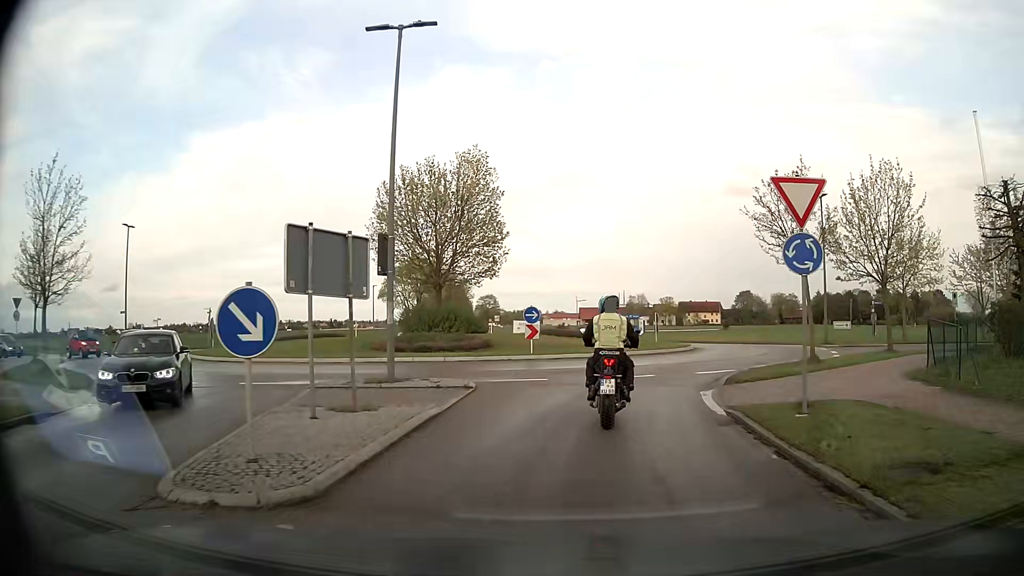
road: secondary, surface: asphalt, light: Day
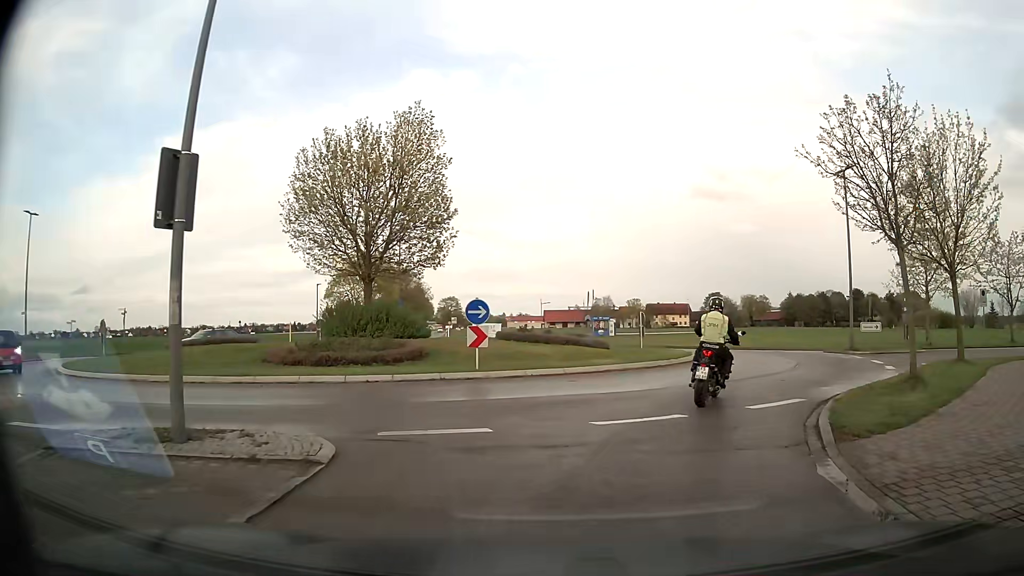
(+0.1, +7.5) m; +3°
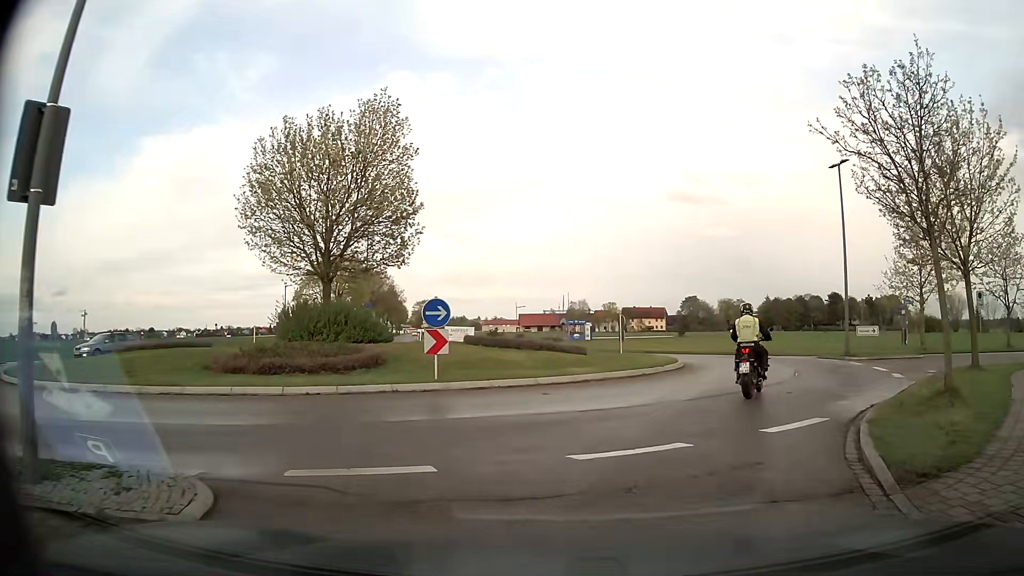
(0.0, +2.2) m; +1°
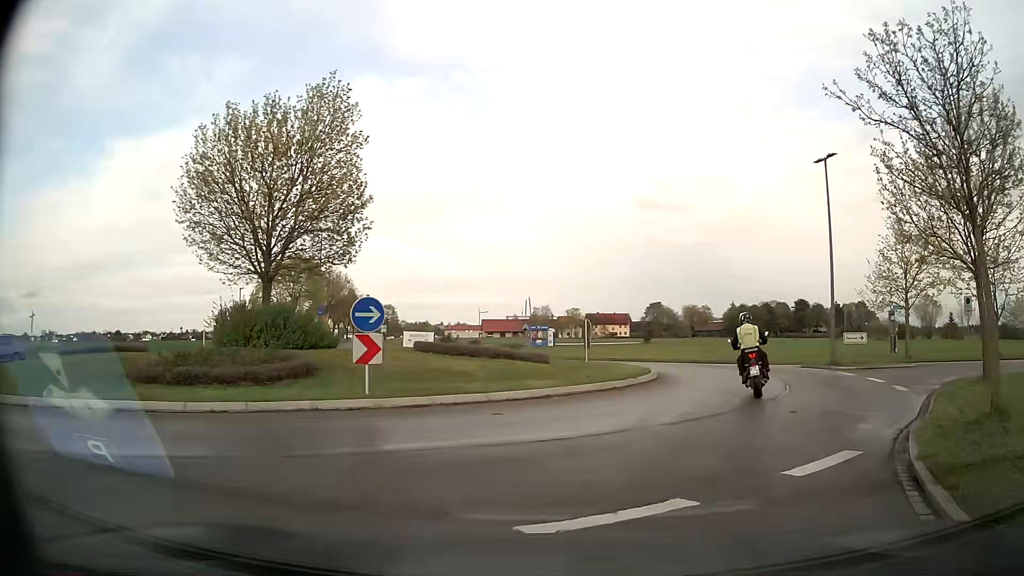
(+0.1, +2.5) m; +2°
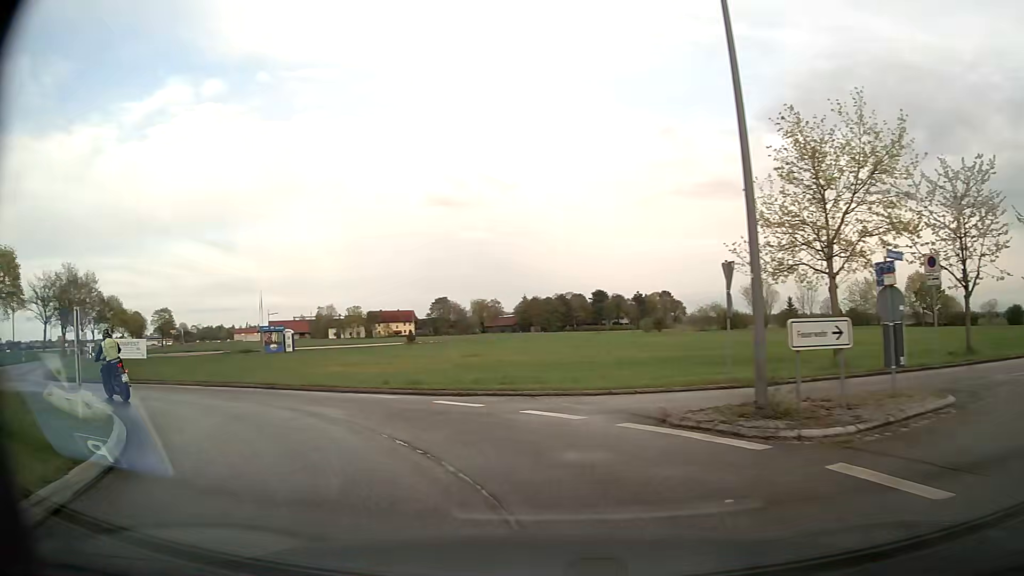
(+5.8, +17.4) m; +18°
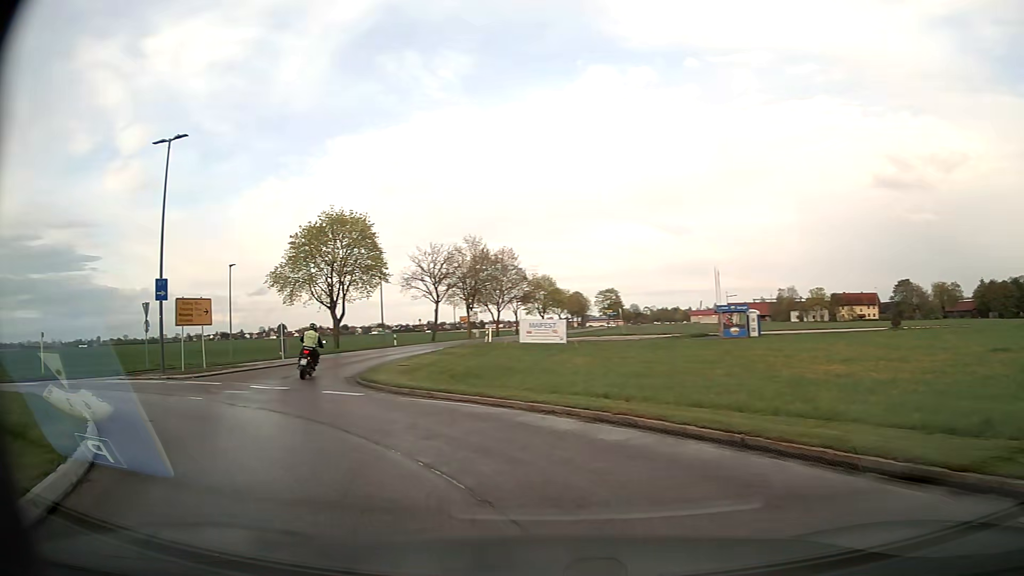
(-3.7, +11.4) m; -38°
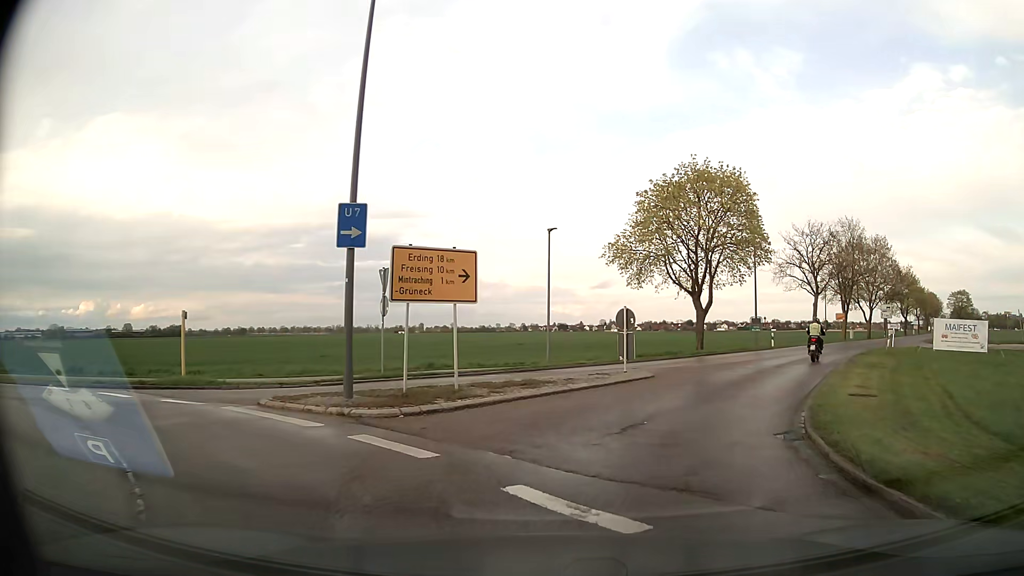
(-4.3, +12.3) m; -30°
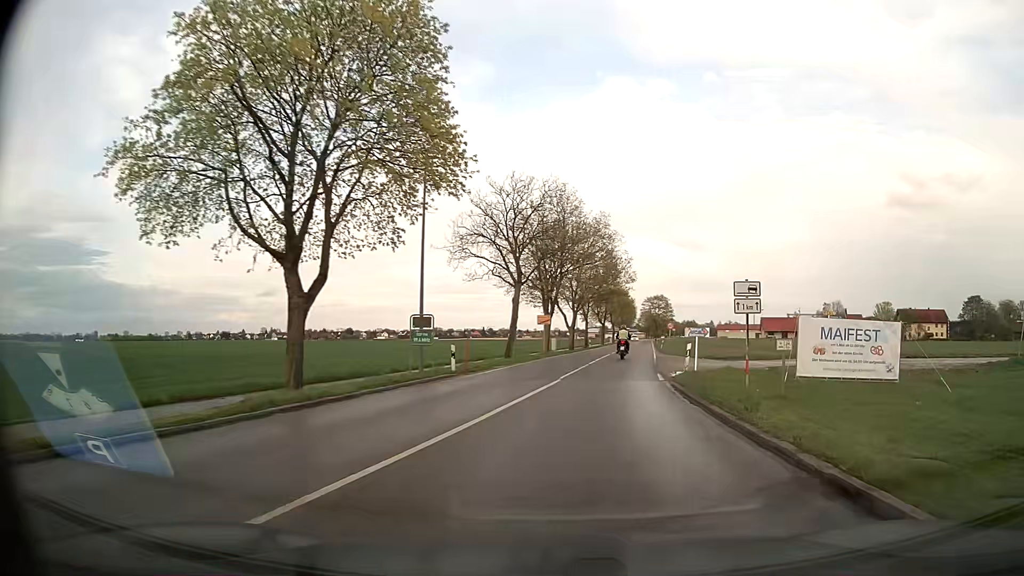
(+5.4, +20.0) m; +29°
(+1, +10) (+2, +20) (+3, +30) (+4, +40) (+6, +50) (+7, +60) (+9, +69) (+11, +79) (+12, +89) (+14, +99) m
